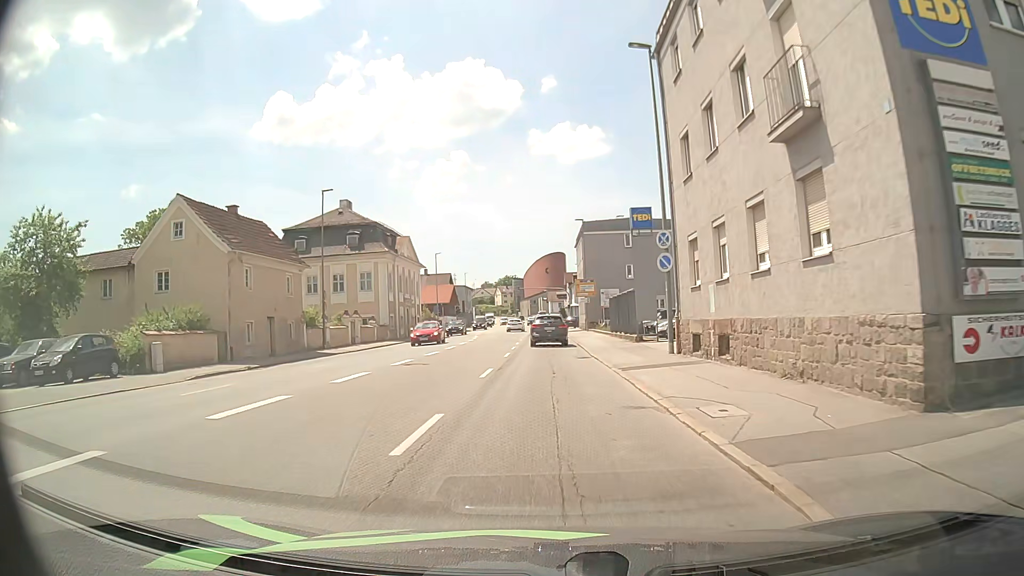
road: tertiary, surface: asphalt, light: Day
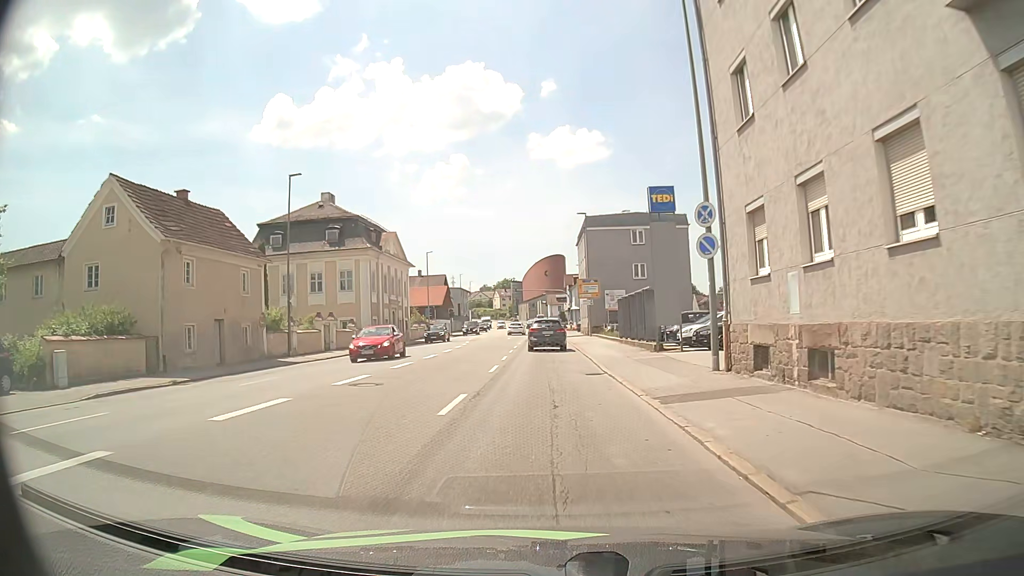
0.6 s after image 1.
(0.0, +5.7) m; 0°
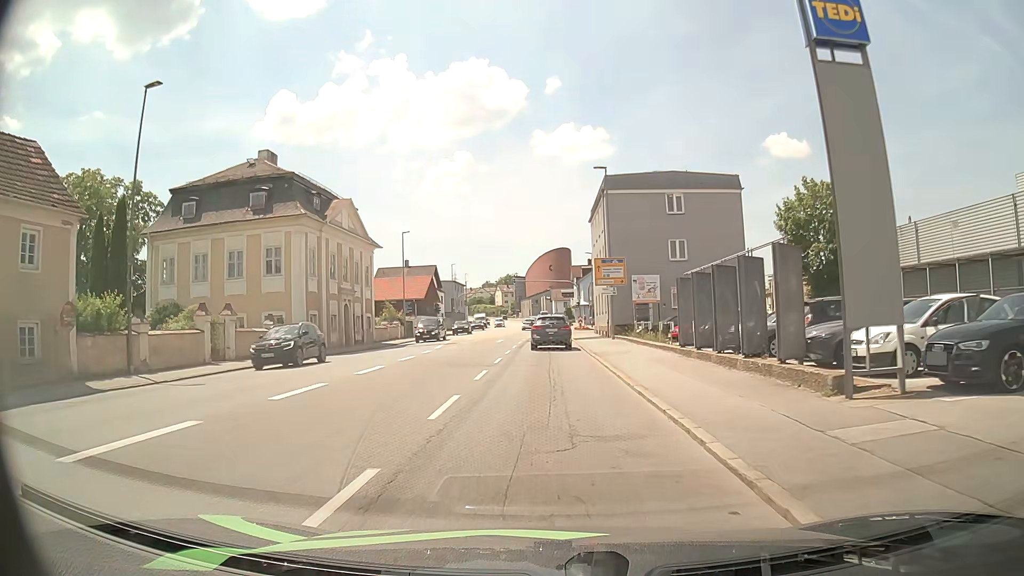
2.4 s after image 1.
(+0.1, +15.8) m; -1°
(0, +10) (0, +20) (0, +30) (0, +40) (0, +50) (+1, +60) (+1, +70) (+1, +80) (+2, +90) (+2, +100) m
